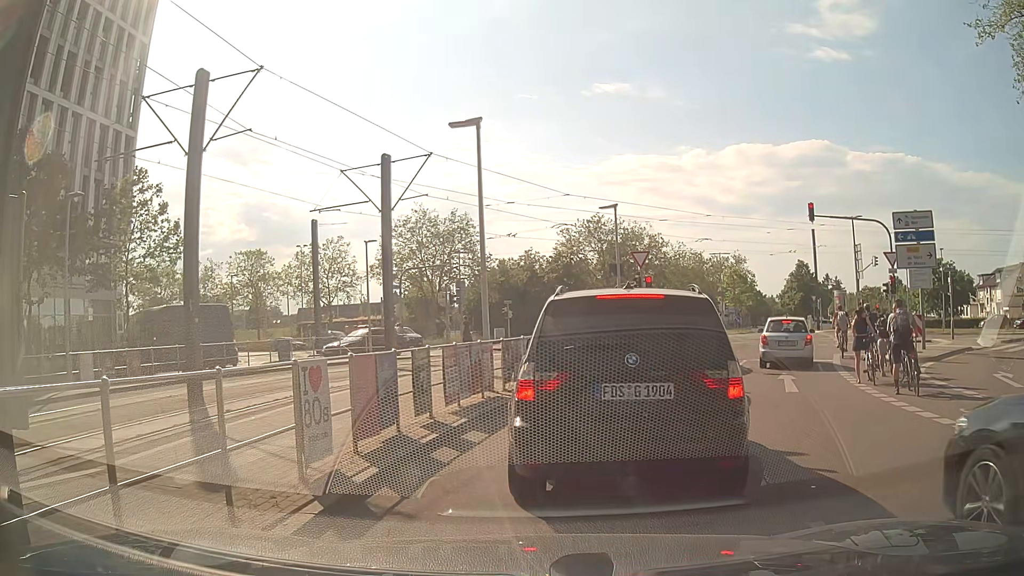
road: secondary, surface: asphalt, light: Day
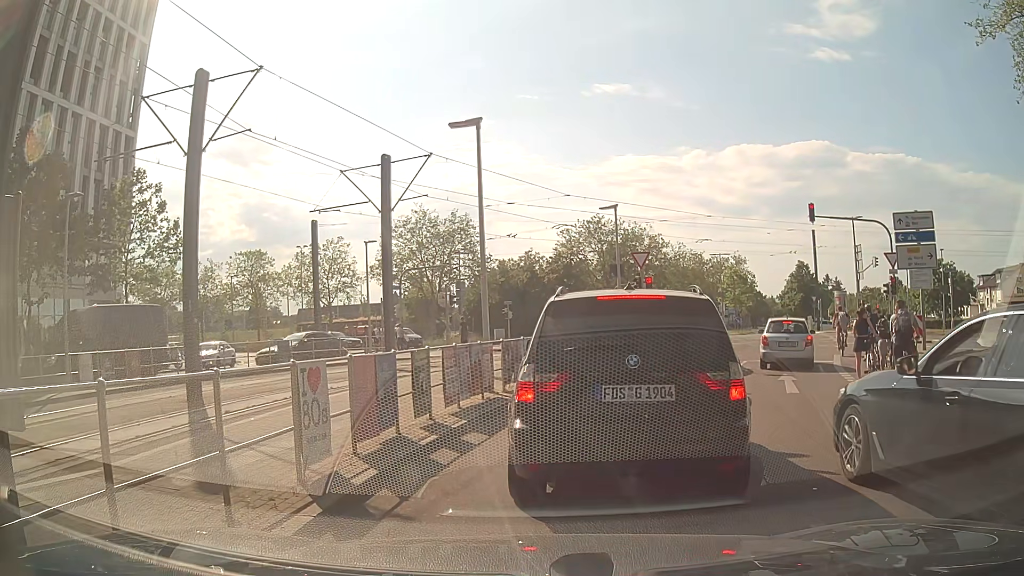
(0.0, +0.1) m; 0°
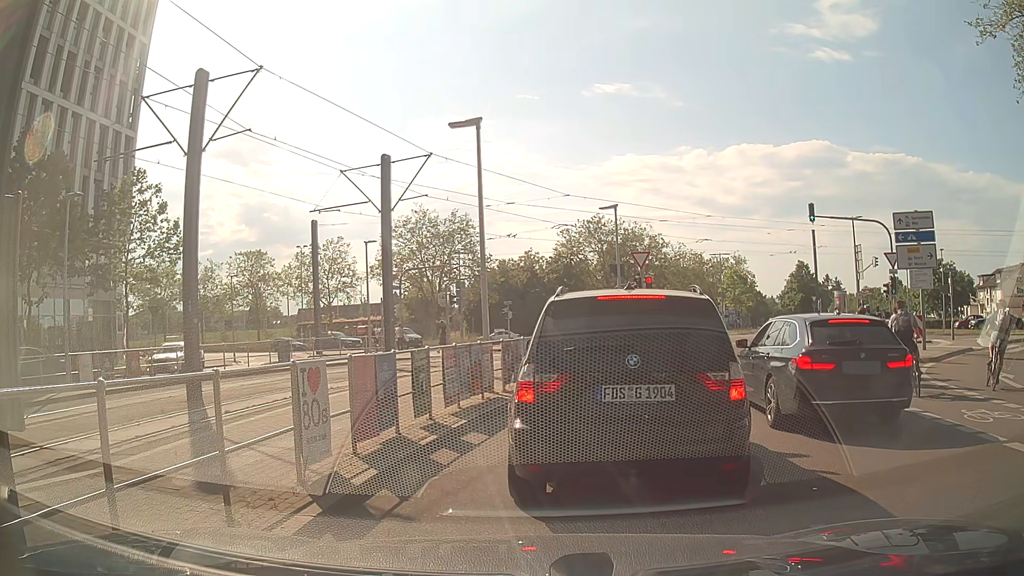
(0.0, +0.1) m; 0°
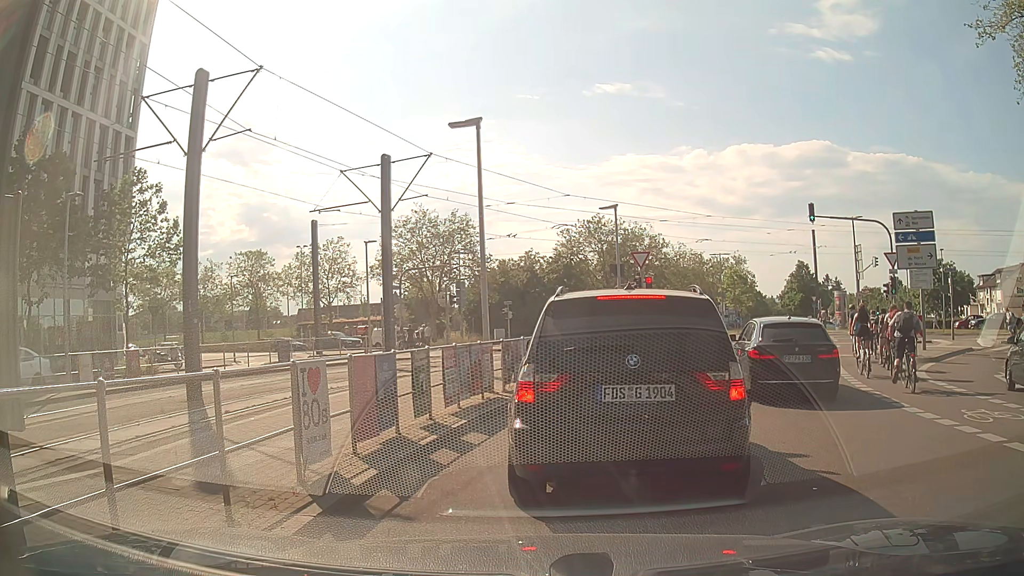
(0.0, 0.0) m; 0°
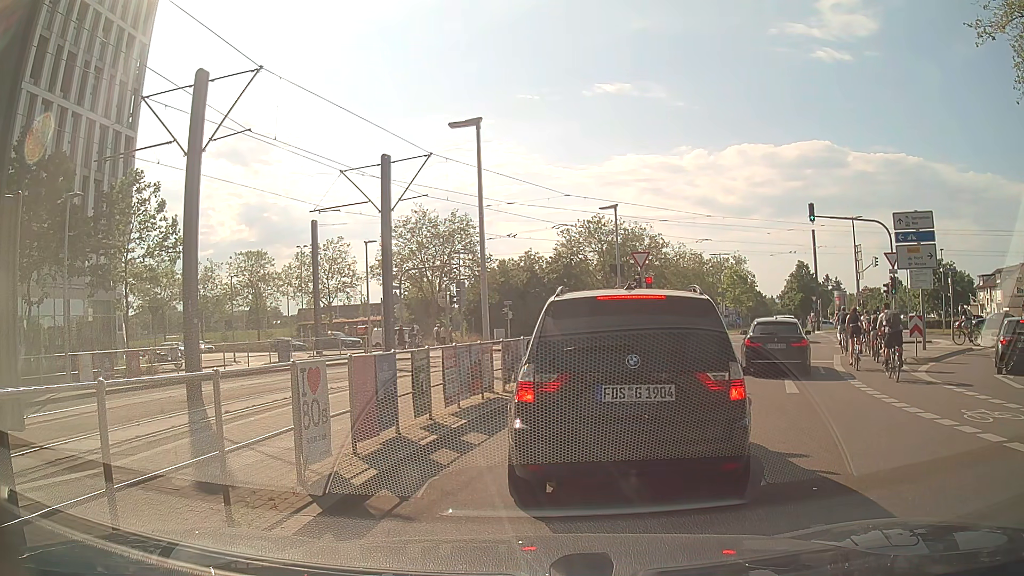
(0.0, 0.0) m; 0°
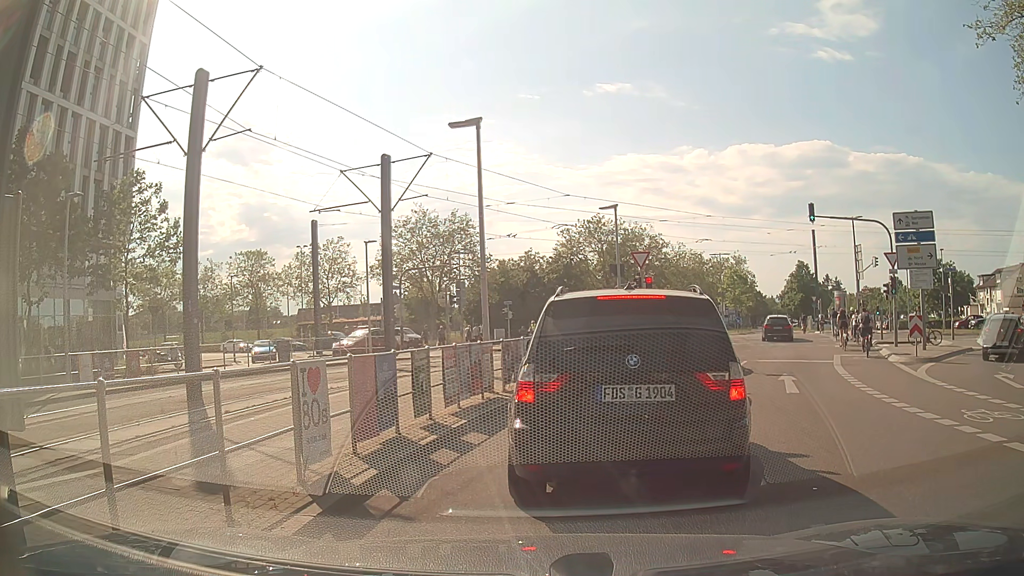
(0.0, 0.0) m; 0°
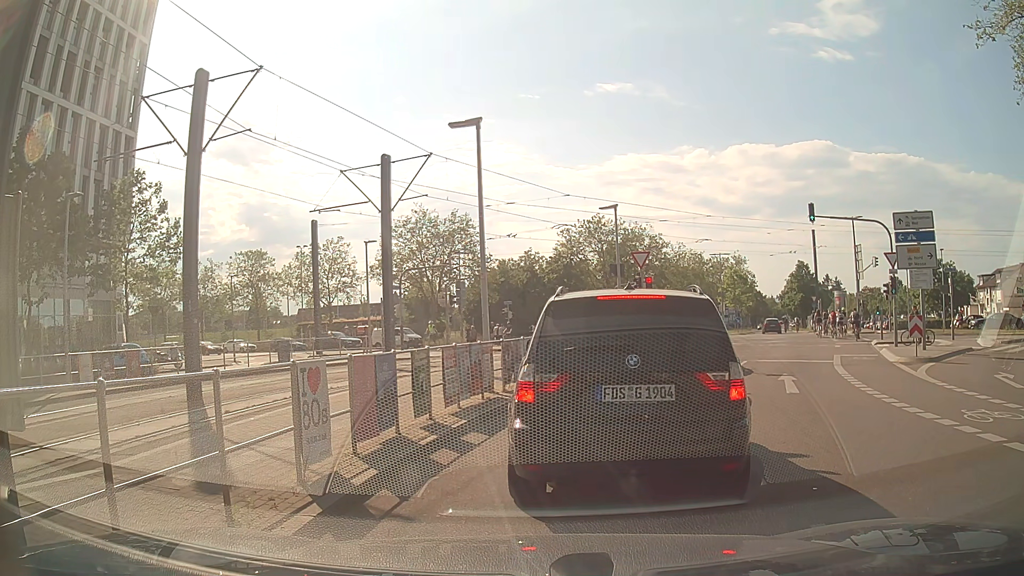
(0.0, 0.0) m; 0°
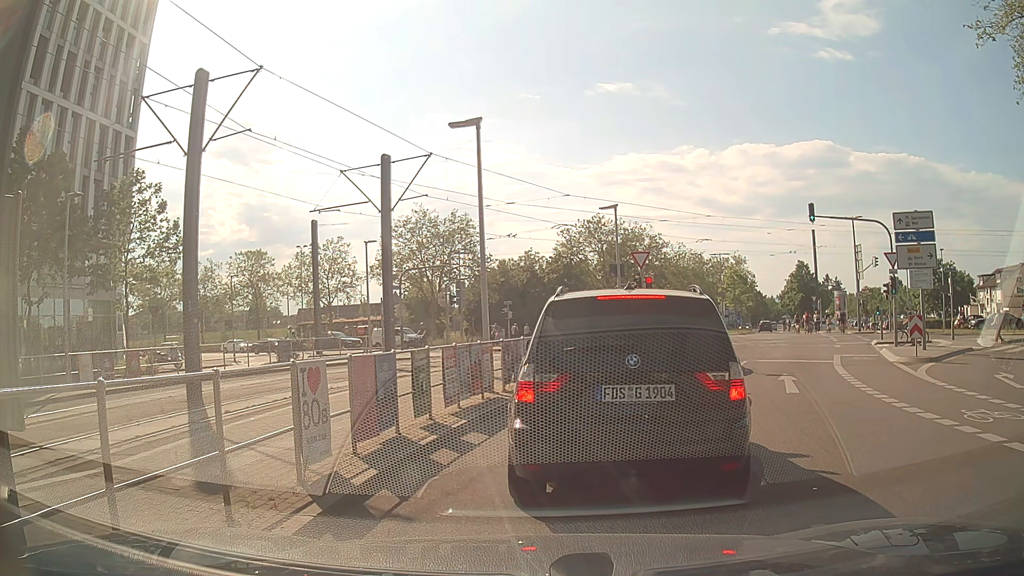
(0.0, 0.0) m; 0°
